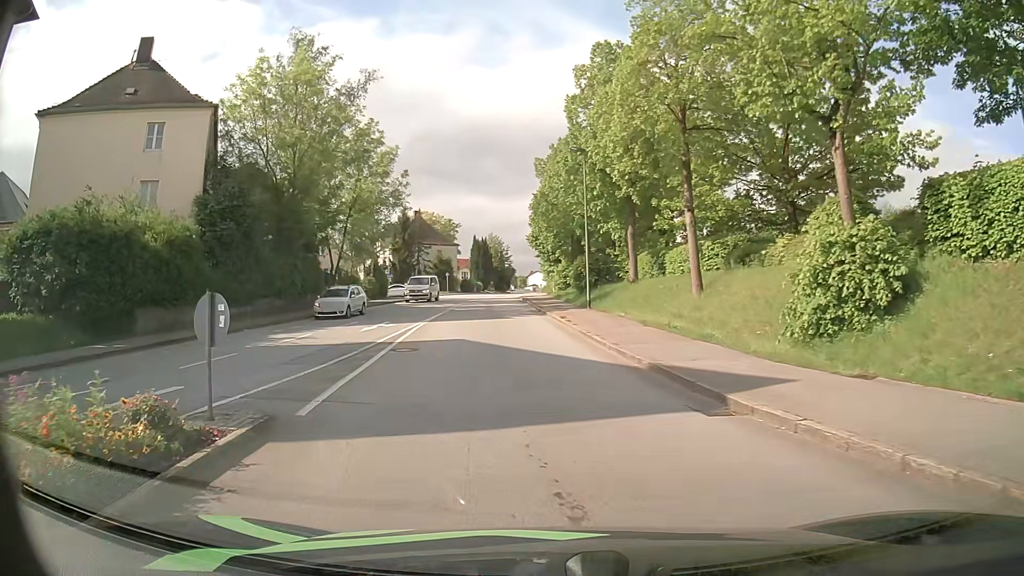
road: residential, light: Day
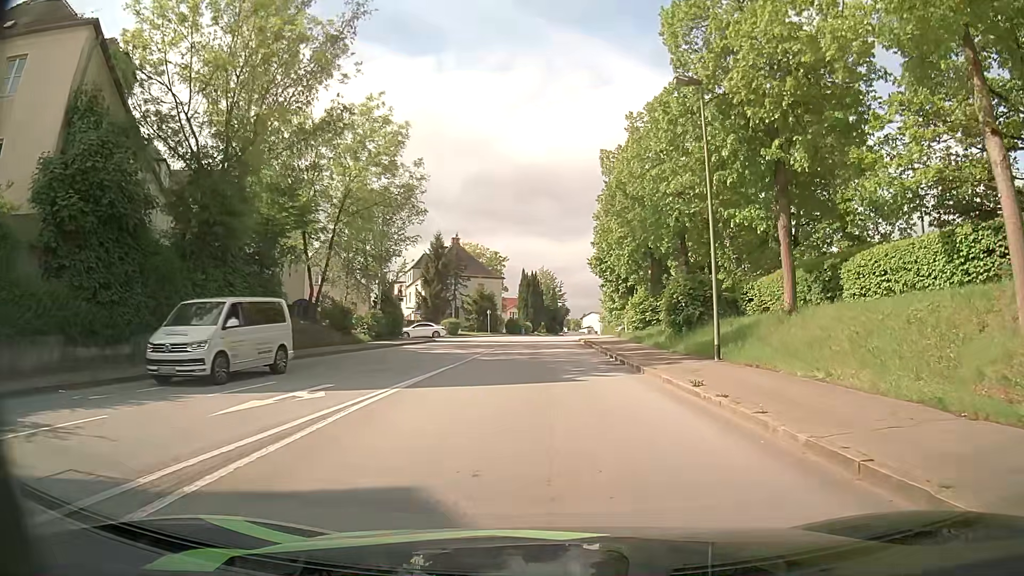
(-1.1, +14.8) m; -6°
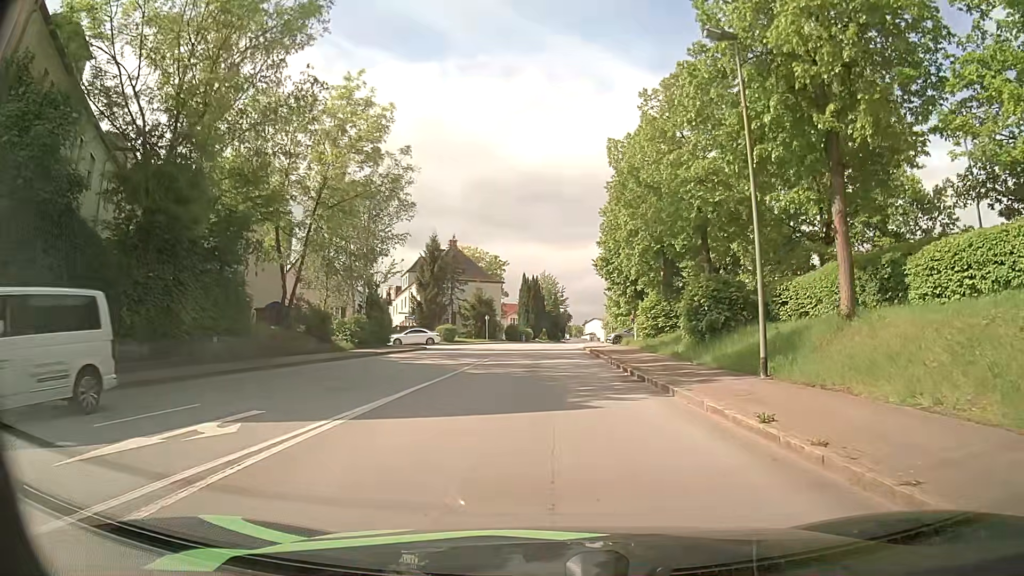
(+0.1, +3.8) m; 0°
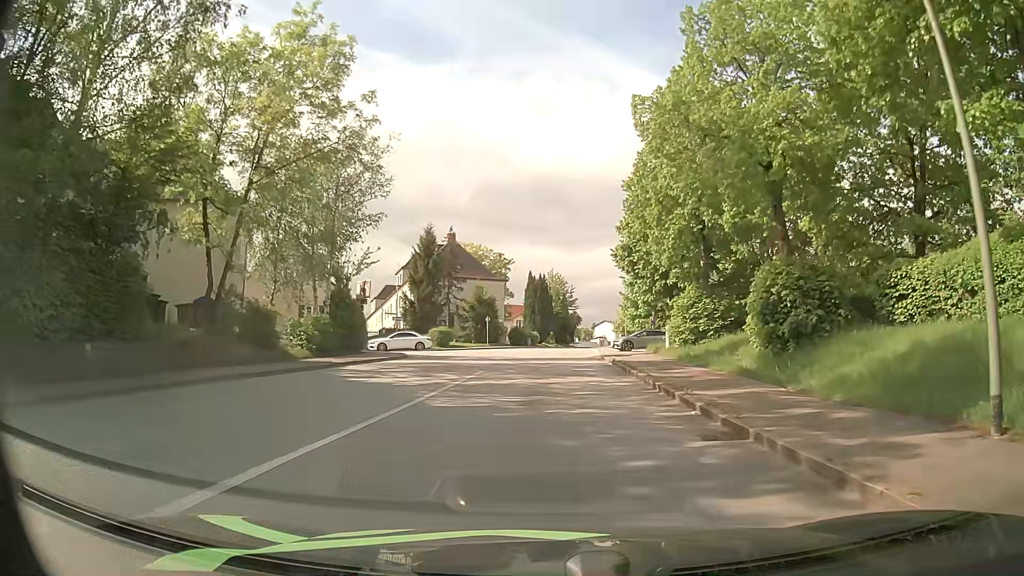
(0.0, +7.7) m; 0°
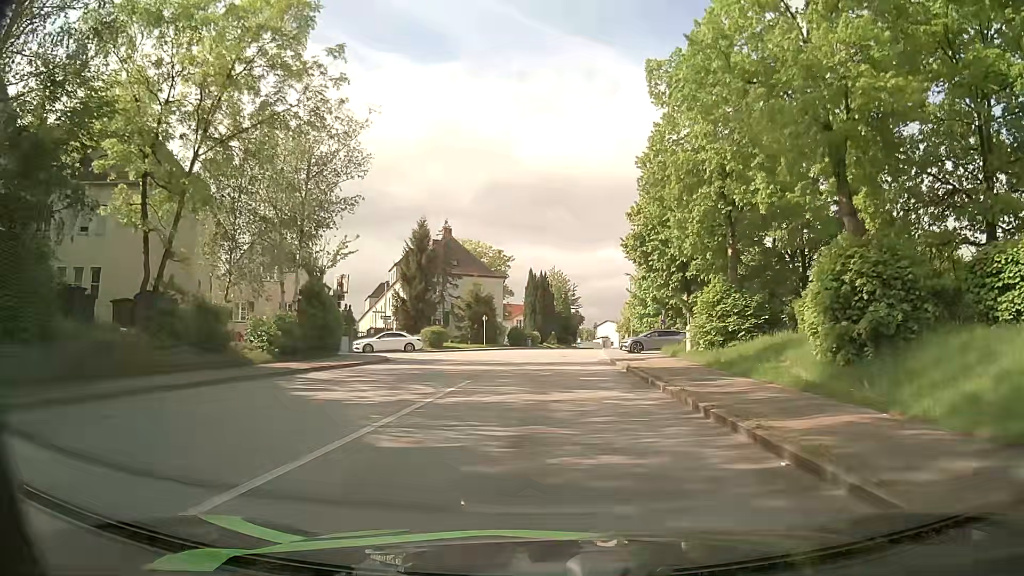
(0.0, +4.2) m; -1°
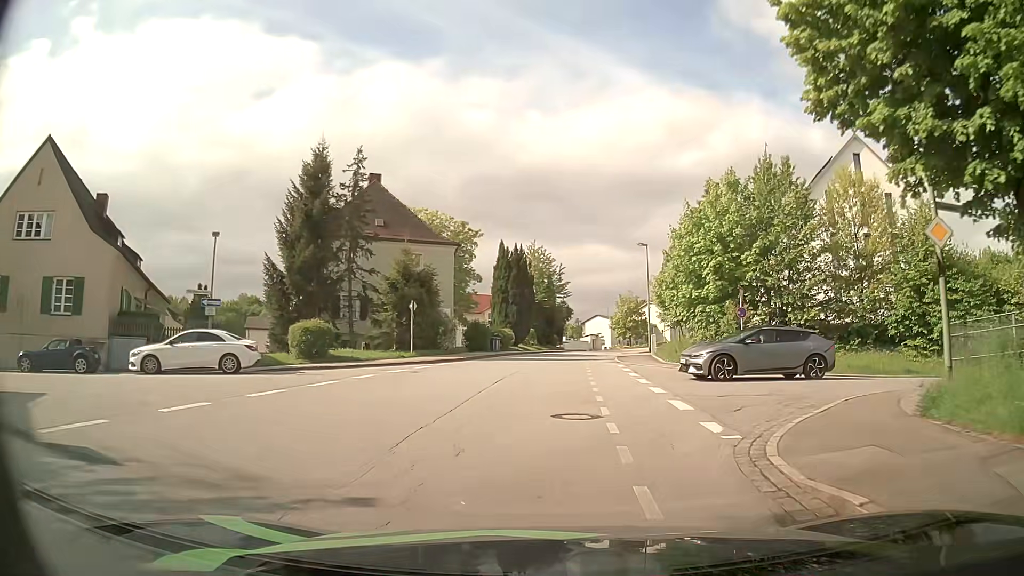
(+0.4, +24.3) m; +2°
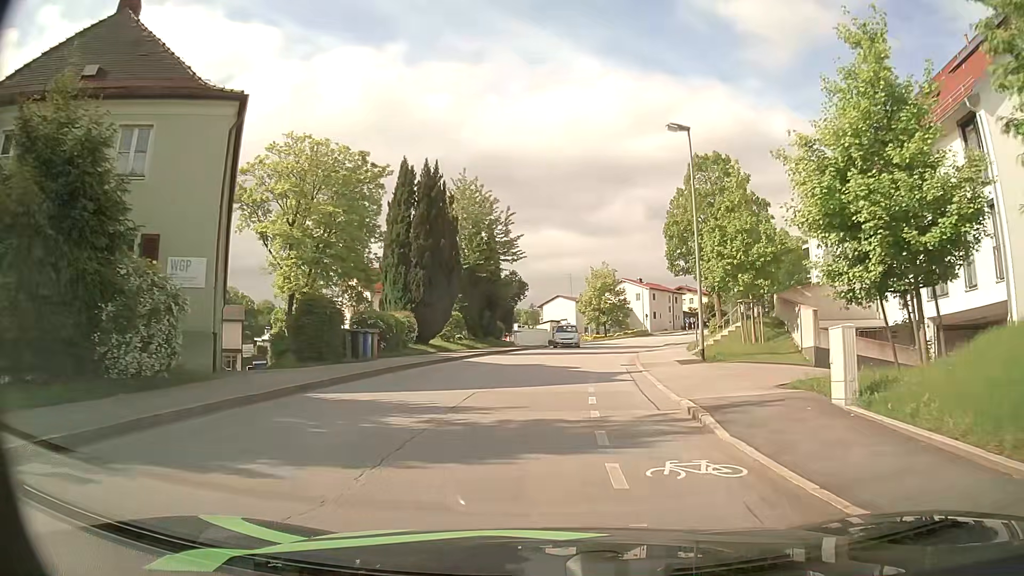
(+0.8, +27.2) m; +4°
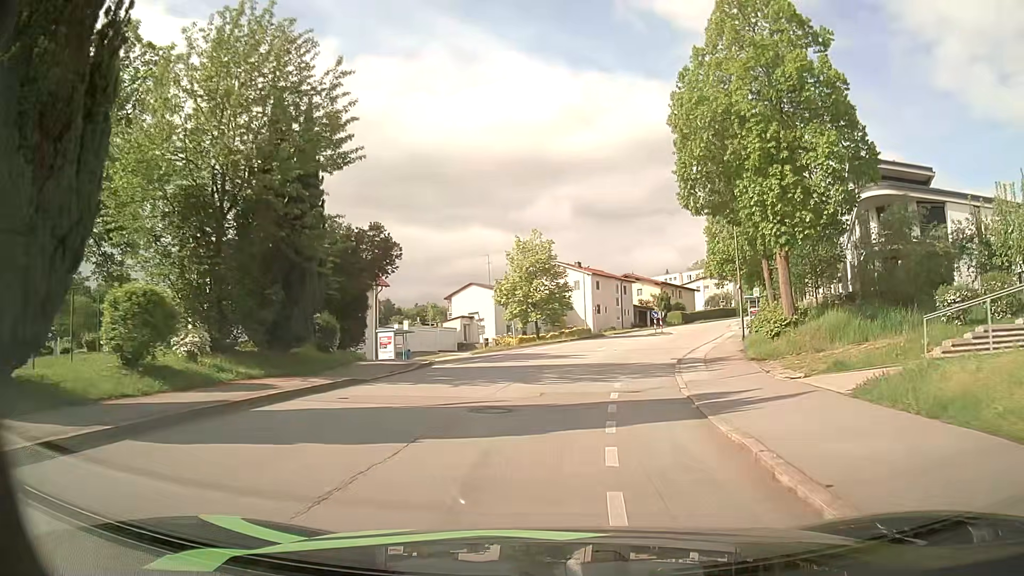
(+1.2, +24.9) m; +6°
(0, +10) (+1, +20) (+3, +30) (+6, +39) (+9, +49) (+12, +58) (+15, +68) (+19, +77) (+23, +86) (+28, +95) m
